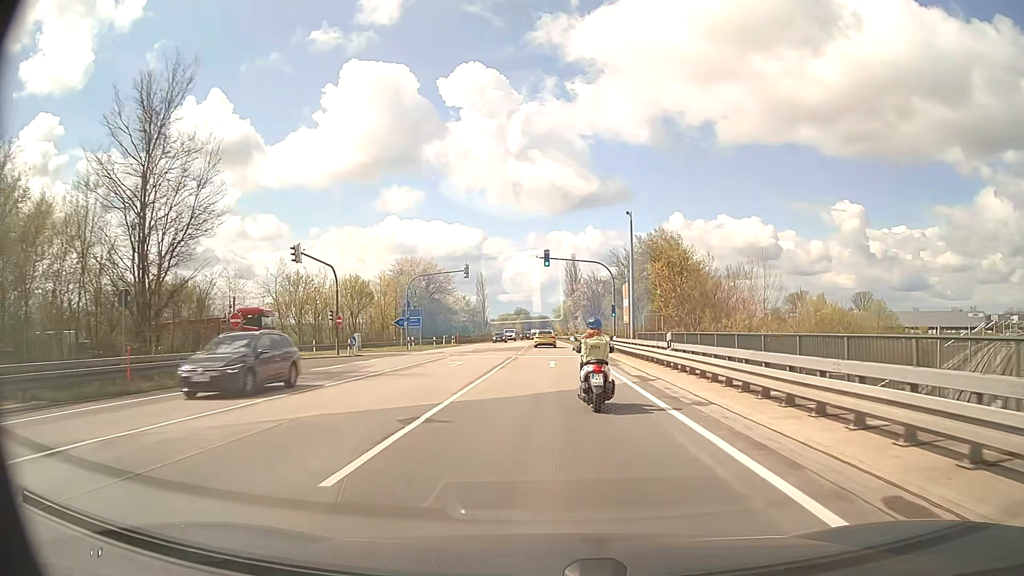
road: secondary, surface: asphalt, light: Day
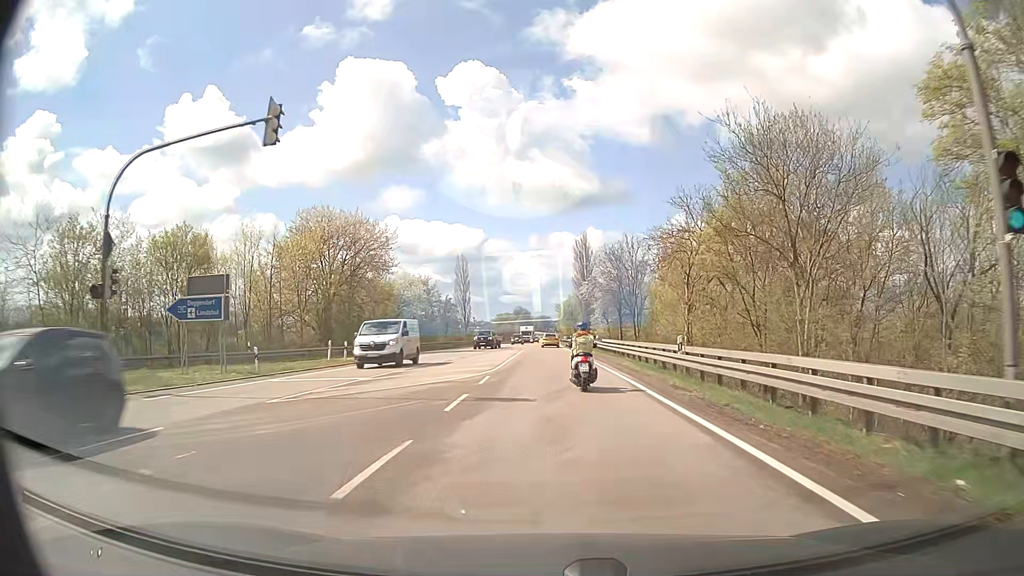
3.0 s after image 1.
(0.0, +40.9) m; 0°
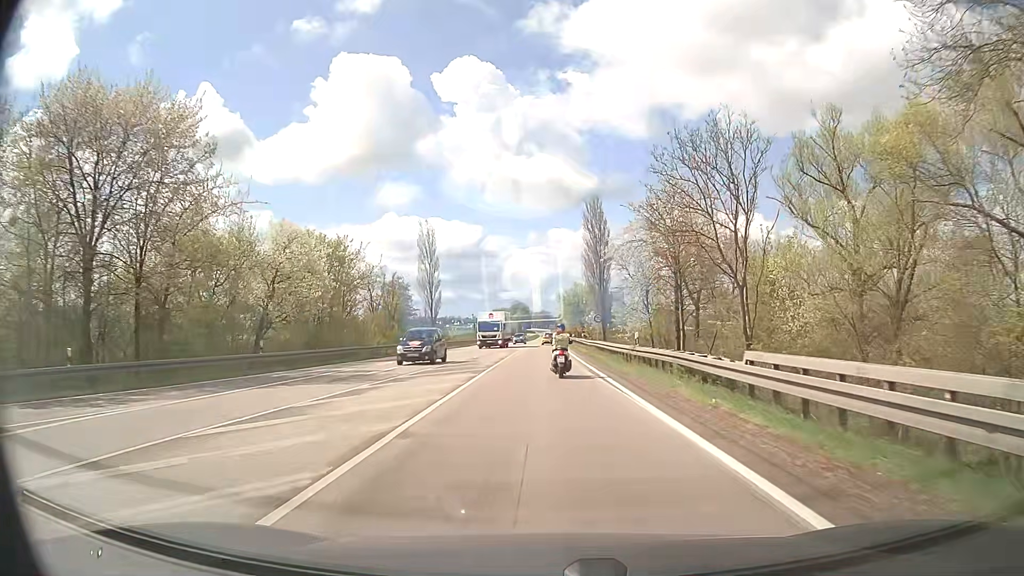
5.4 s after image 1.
(-0.1, +35.0) m; 0°
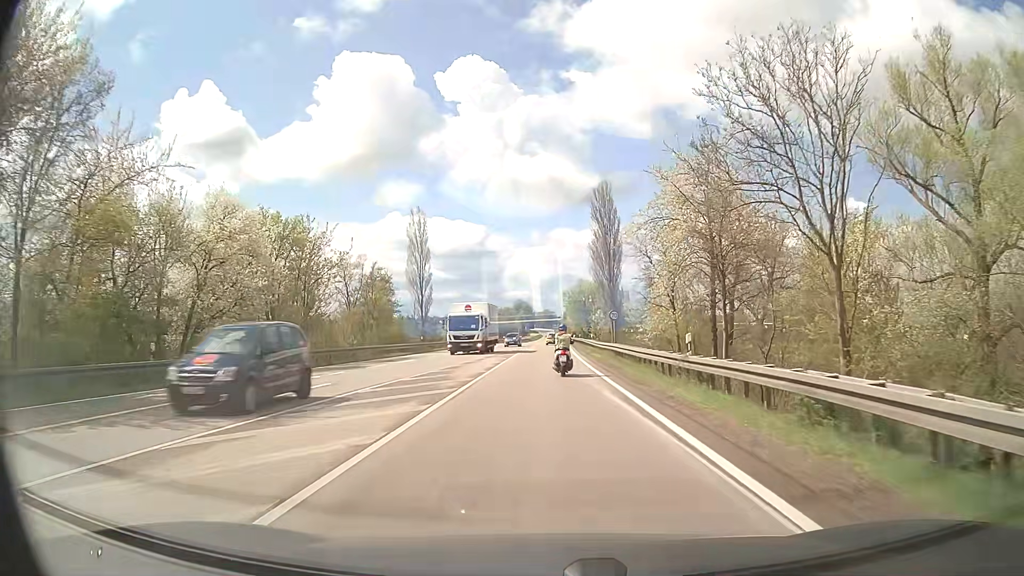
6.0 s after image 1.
(0.0, +9.1) m; 0°
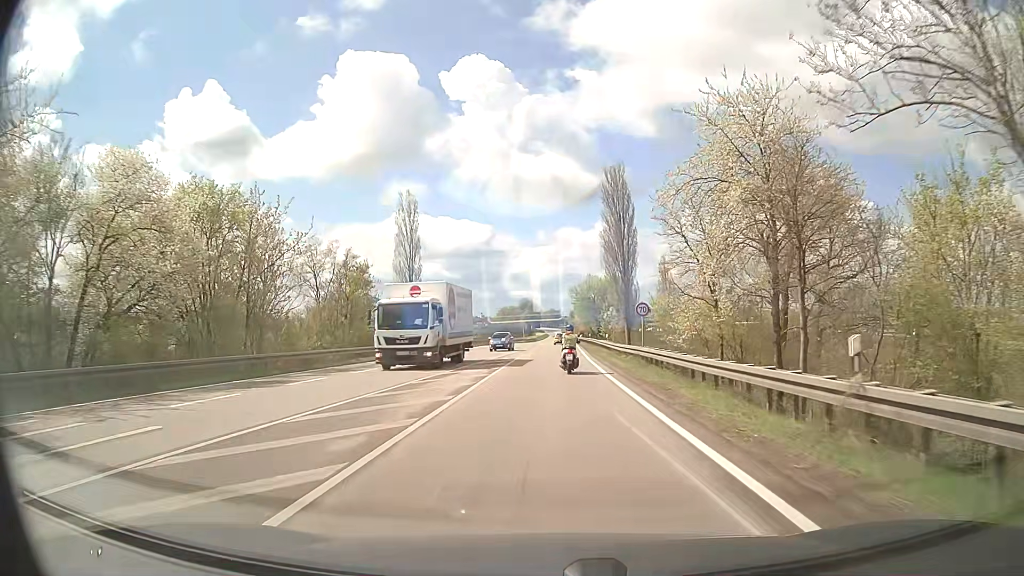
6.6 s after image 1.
(0.0, +9.2) m; 0°
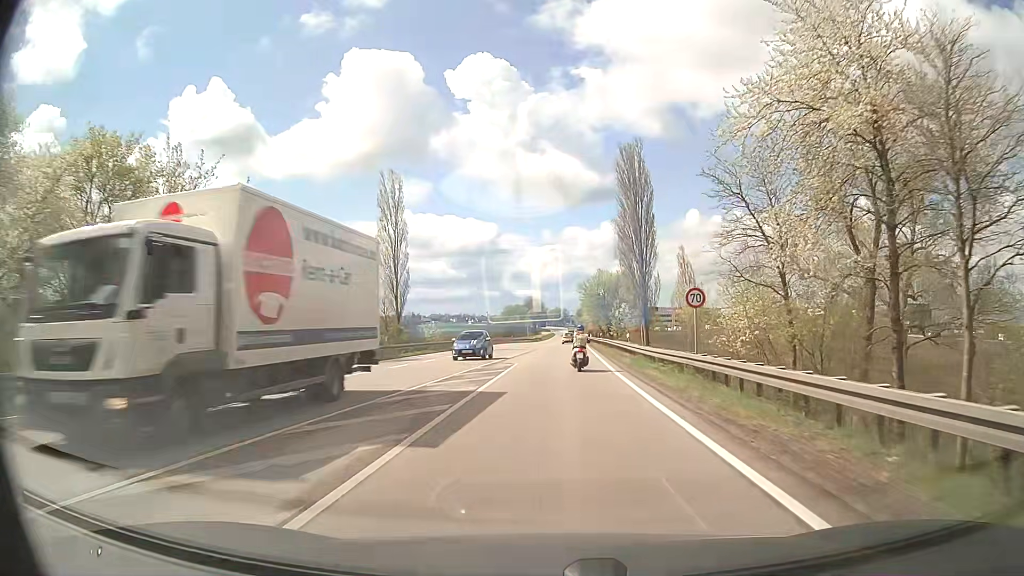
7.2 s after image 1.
(0.0, +9.4) m; 0°
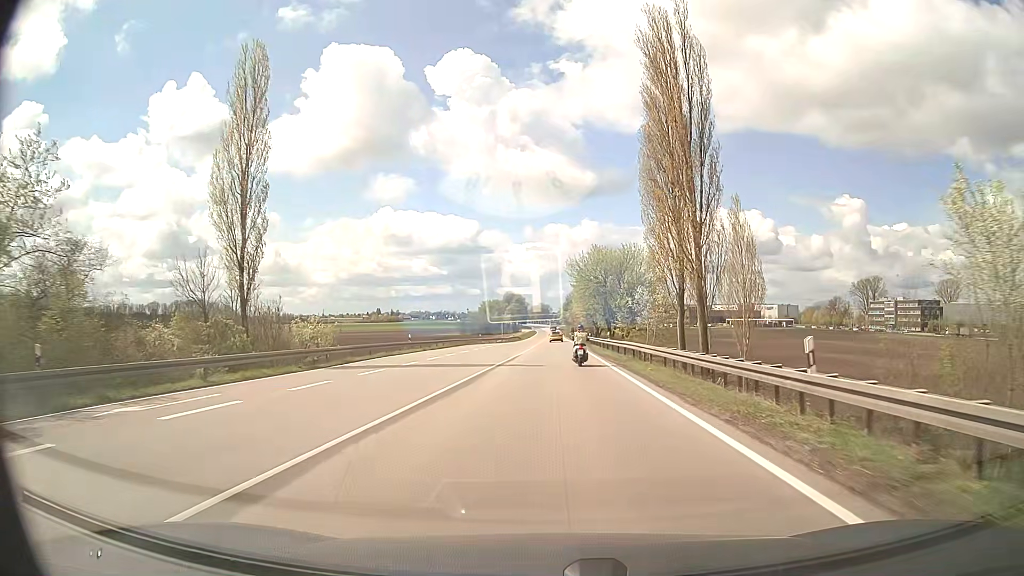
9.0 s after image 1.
(+0.1, +28.9) m; +1°
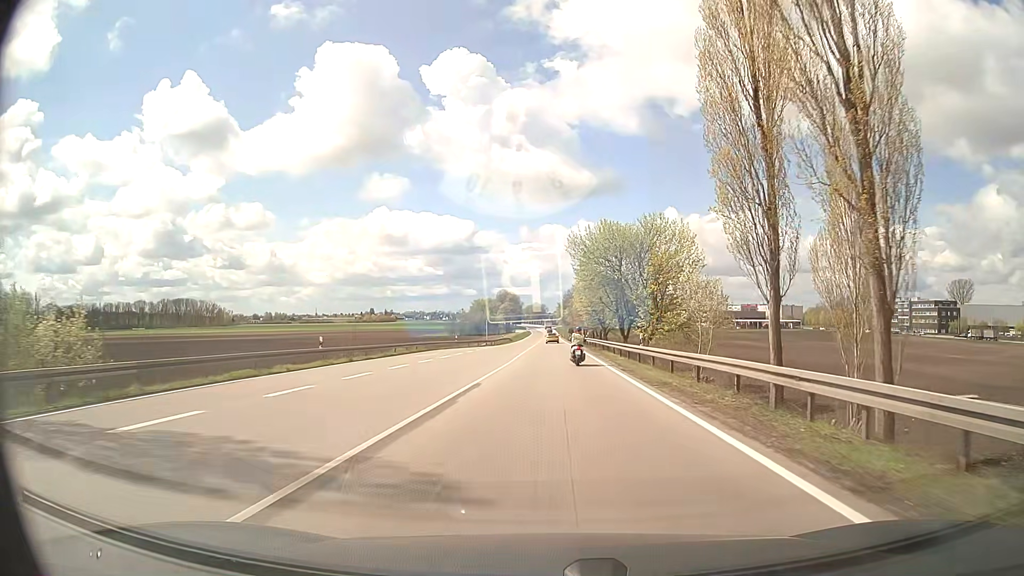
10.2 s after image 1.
(+0.1, +19.9) m; +1°
(0, +10) (0, +20) (0, +30) (0, +40) (0, +50) (0, +60) (0, +70) (0, +80) (0, +90) (0, +100) m
